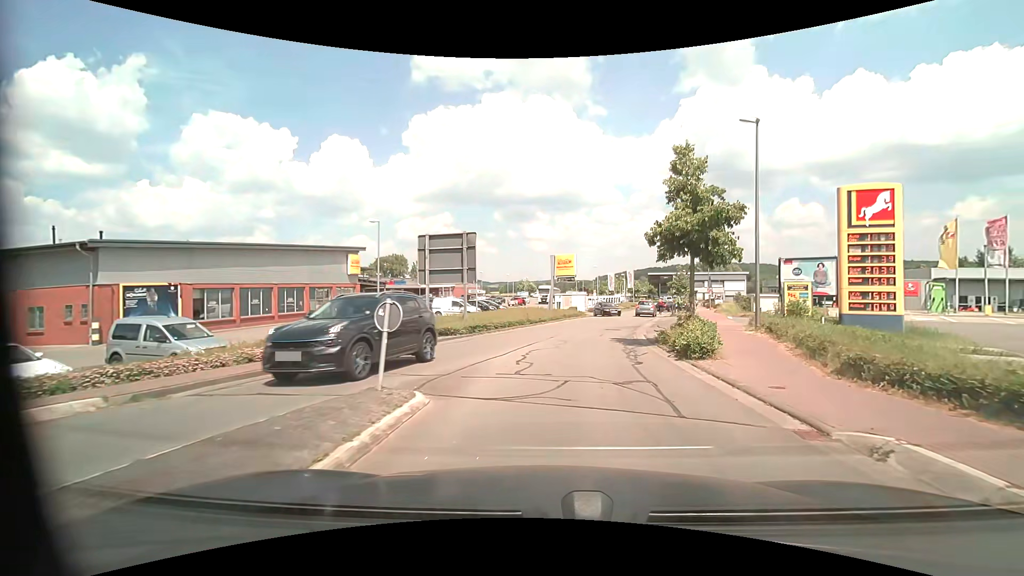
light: Day
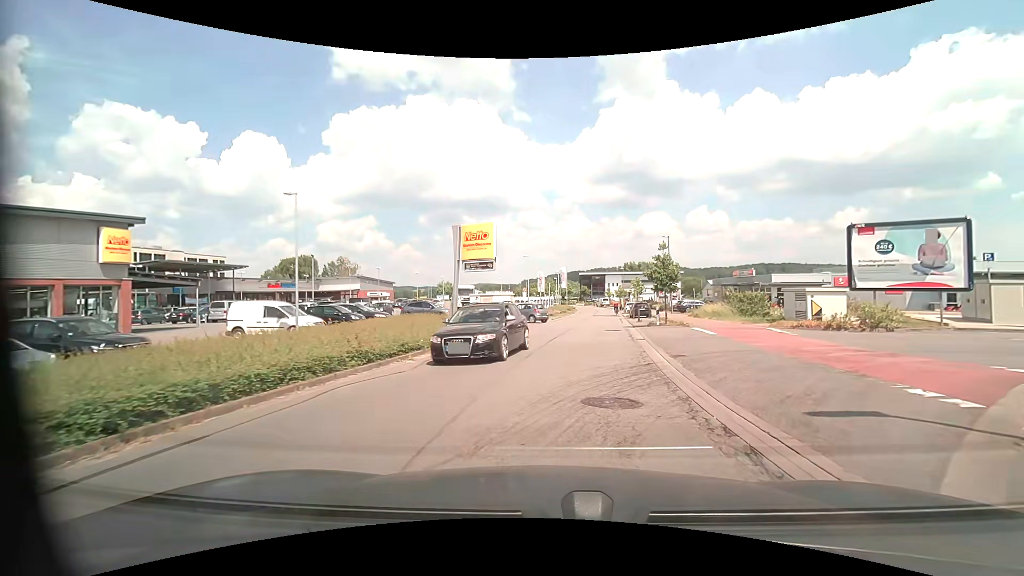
(+1.2, +18.7) m; +8°
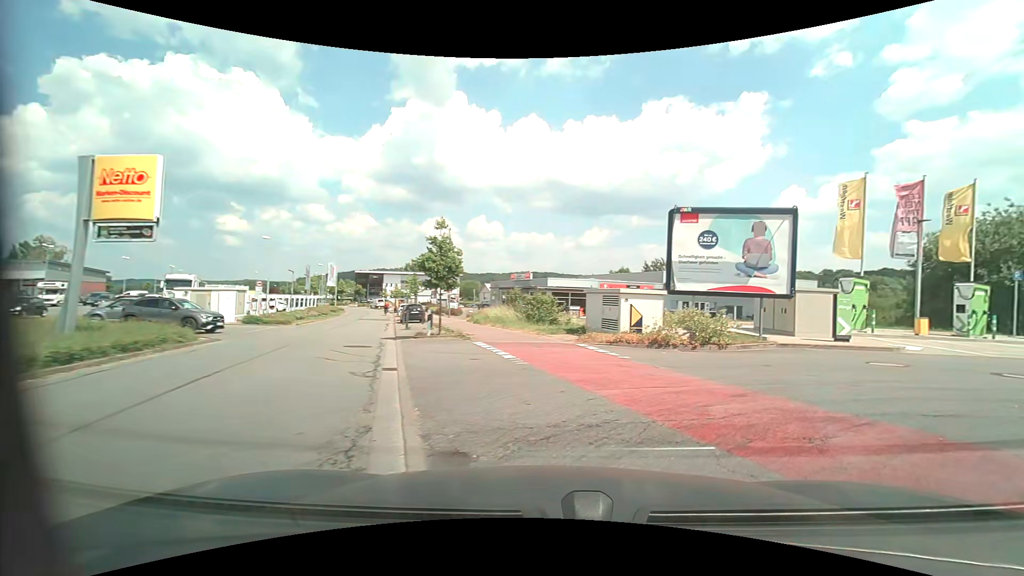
(+1.3, +8.8) m; +22°
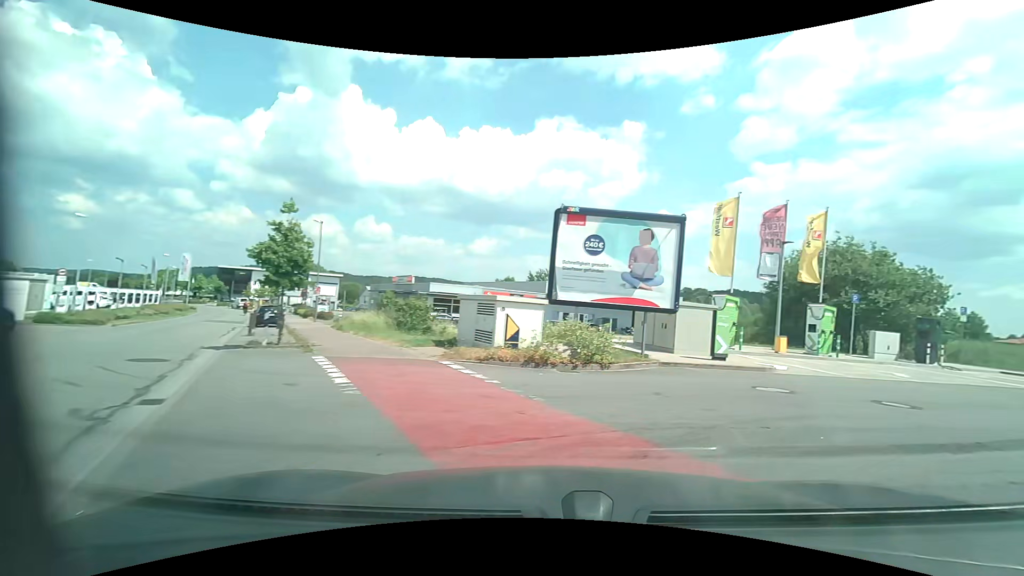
(+0.3, +2.6) m; +16°
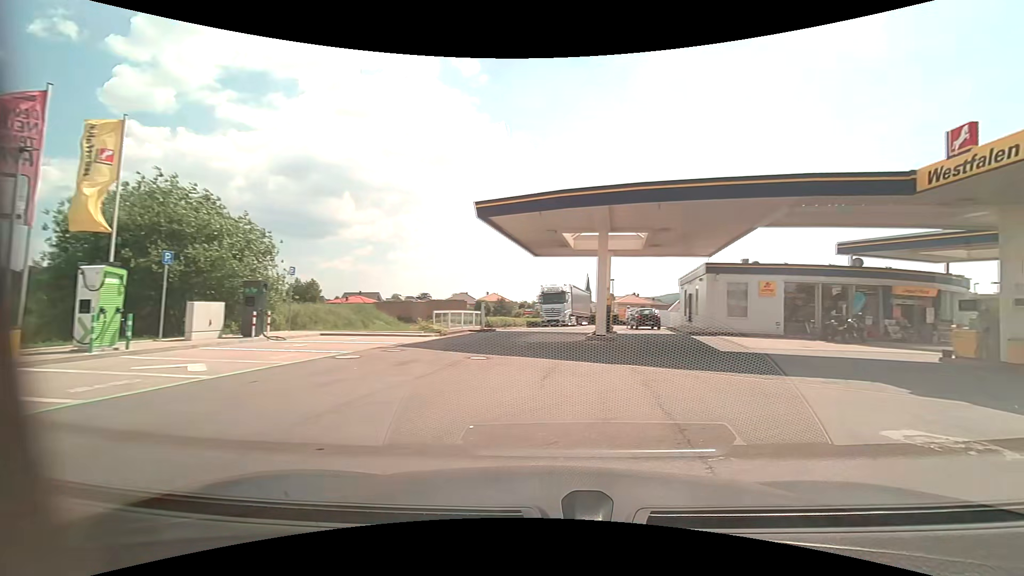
(+4.5, +8.2) m; +62°
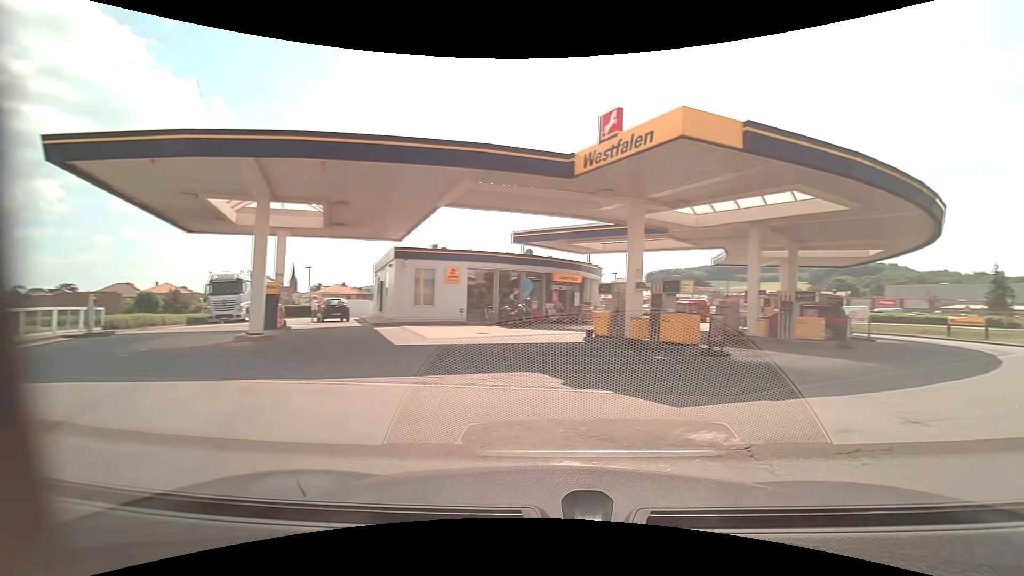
(+1.0, +3.4) m; +35°
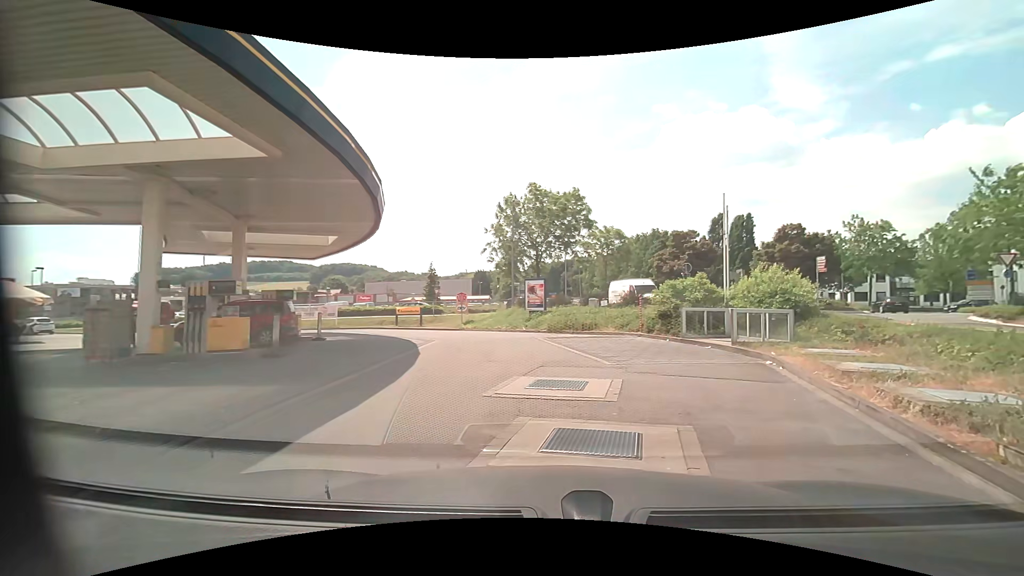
(+3.5, +6.5) m; +51°
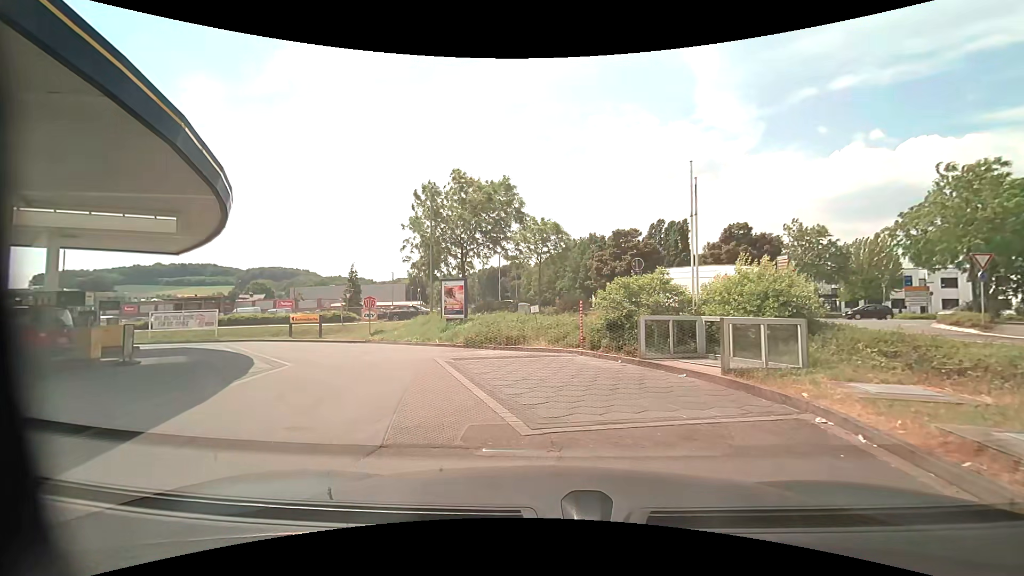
(+0.7, +5.5) m; +9°
